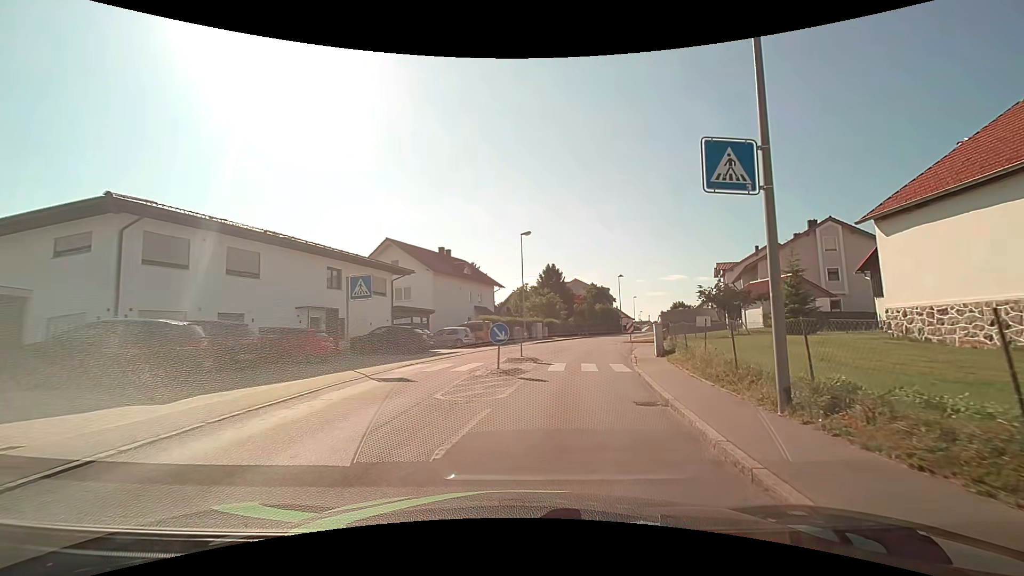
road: unclassified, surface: asphalt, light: Day
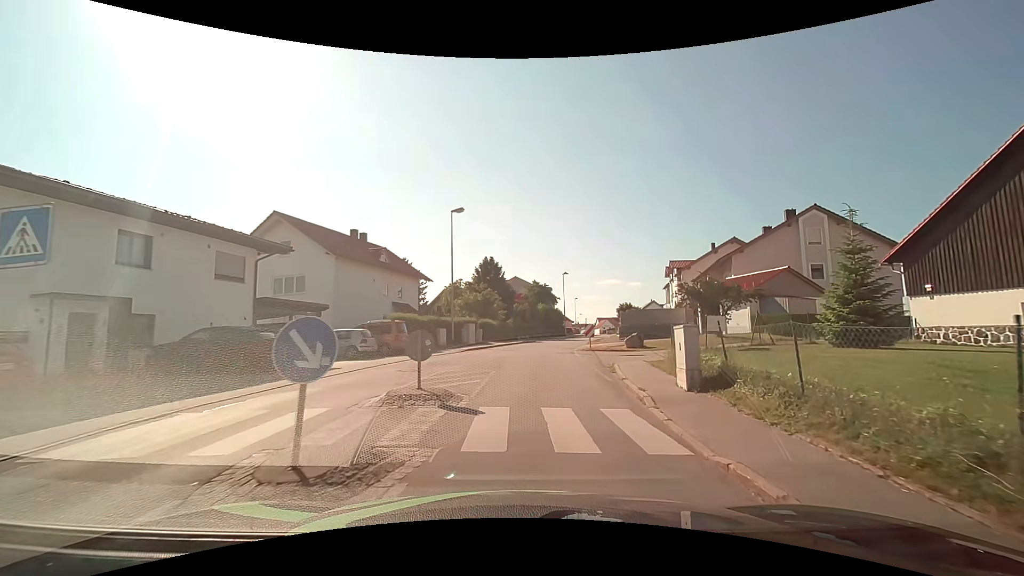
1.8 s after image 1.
(+0.5, +9.7) m; +7°
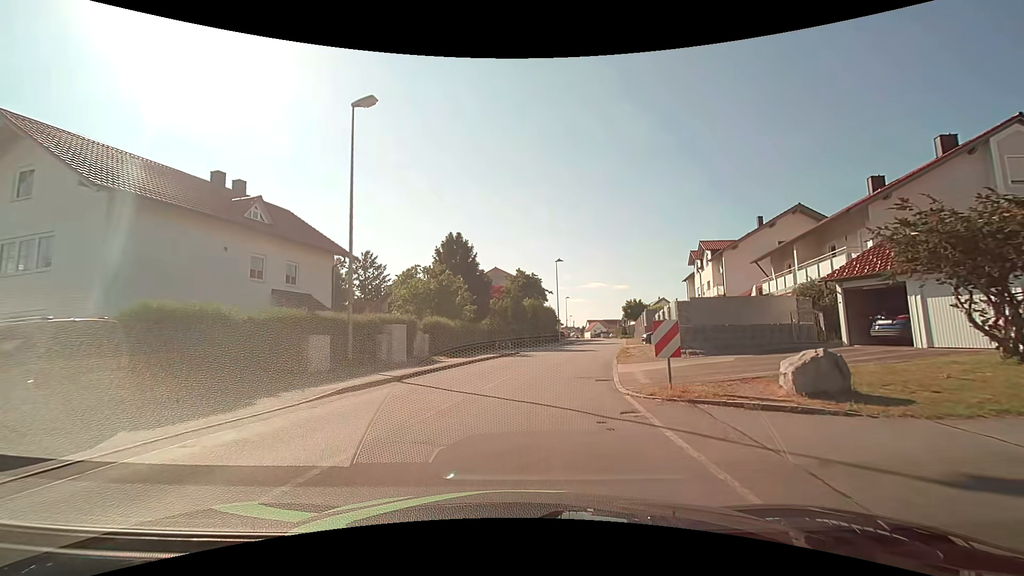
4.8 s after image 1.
(+0.8, +18.4) m; +1°
(0, +10) (+2, +20) (+4, +30) (+6, +39) (+8, +49) (+10, +59) (+12, +69) (+14, +79) (+15, +89) (+16, +98) m
